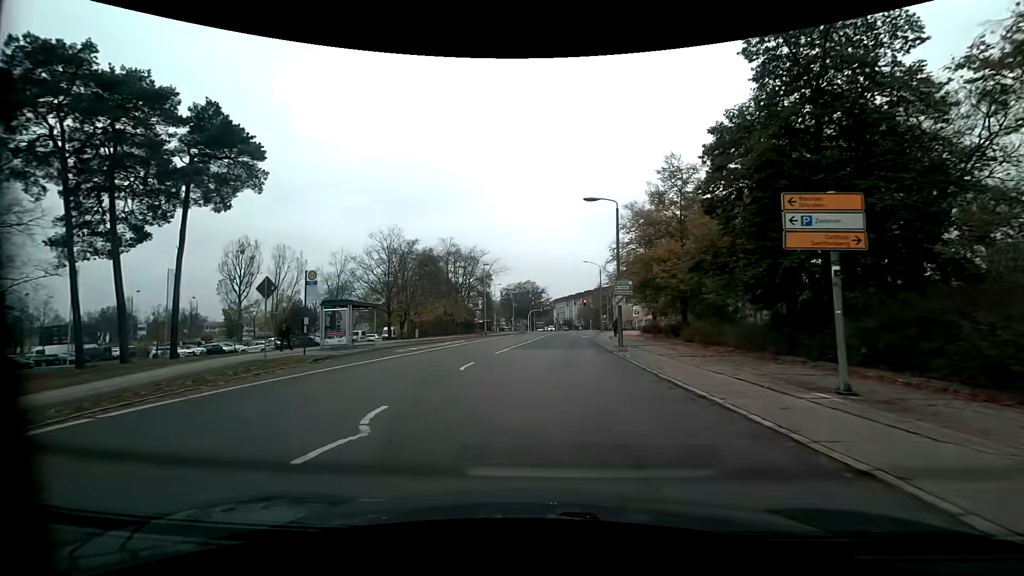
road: tertiary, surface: asphalt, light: Day
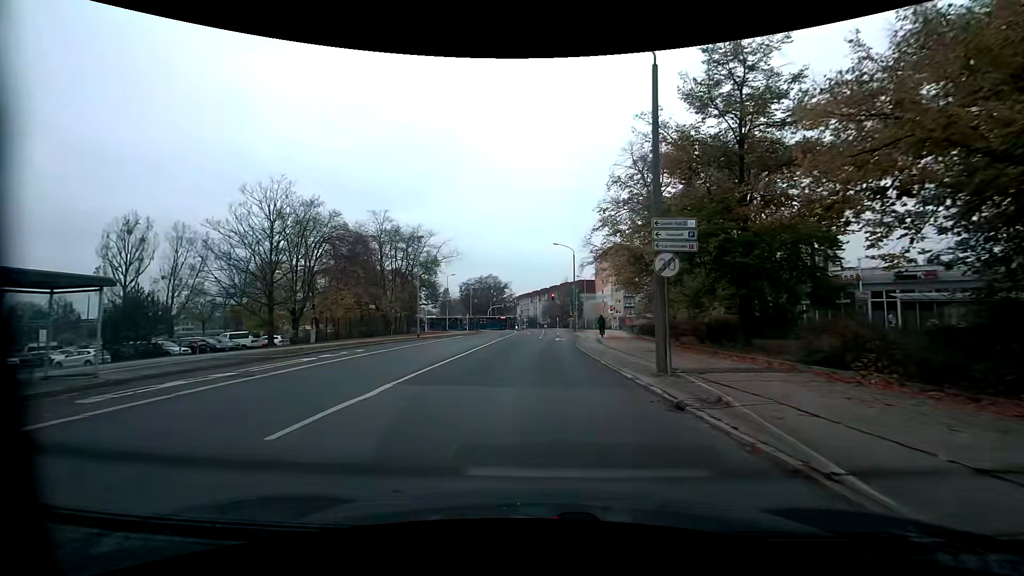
(+0.2, +16.7) m; +3°
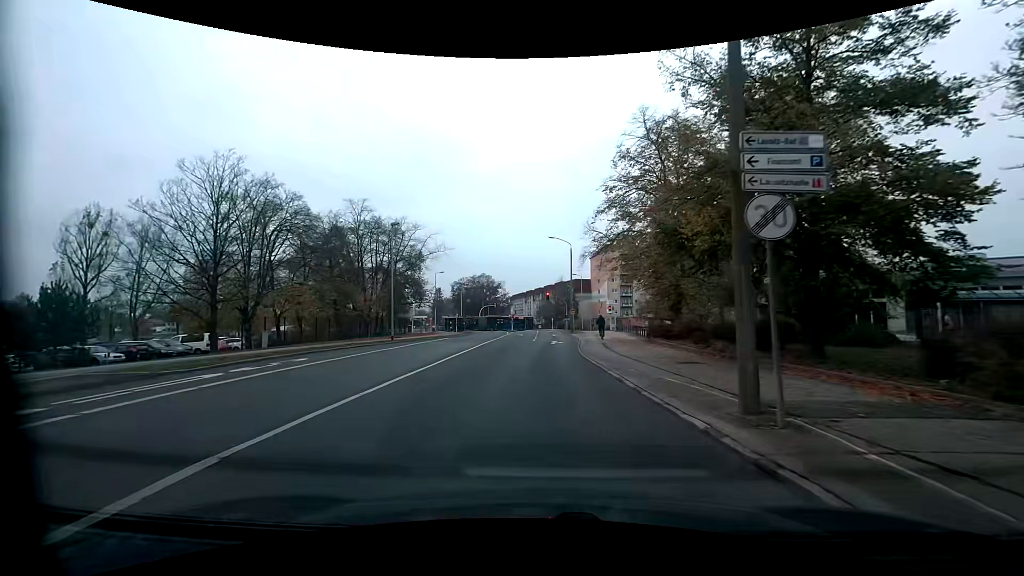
(0.0, +5.6) m; +1°
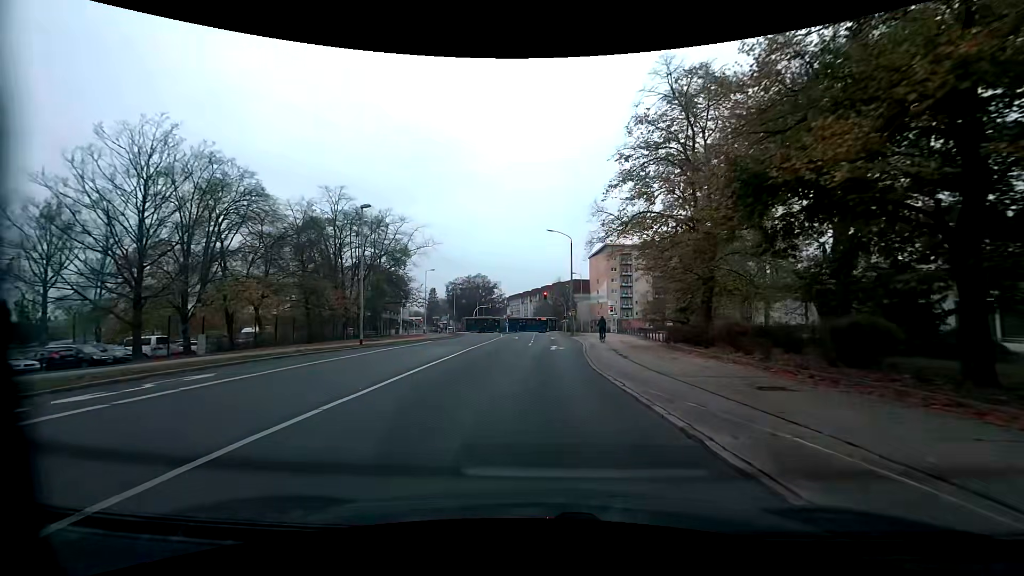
(0.0, +5.5) m; -1°
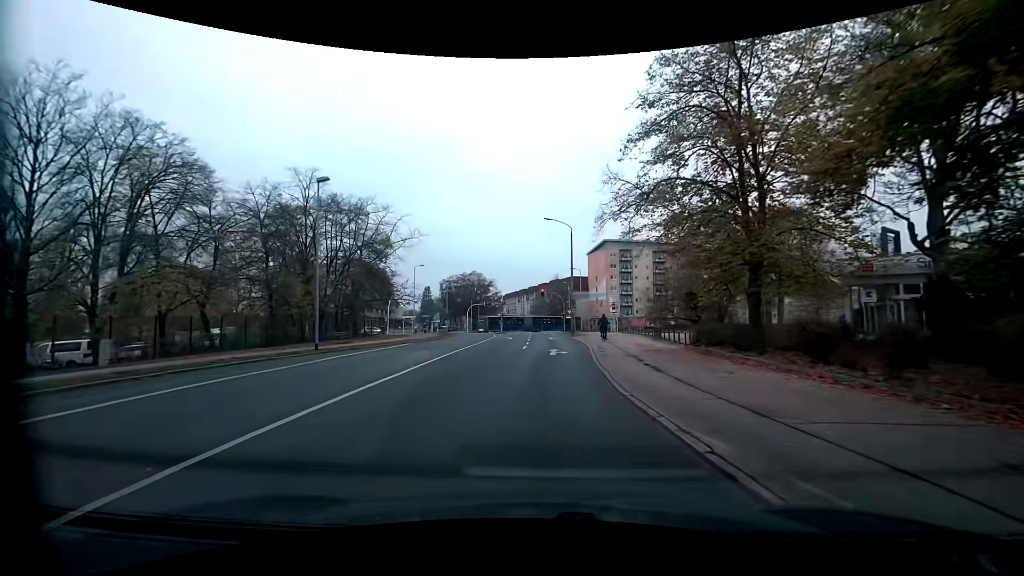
(+0.1, +5.5) m; +1°
